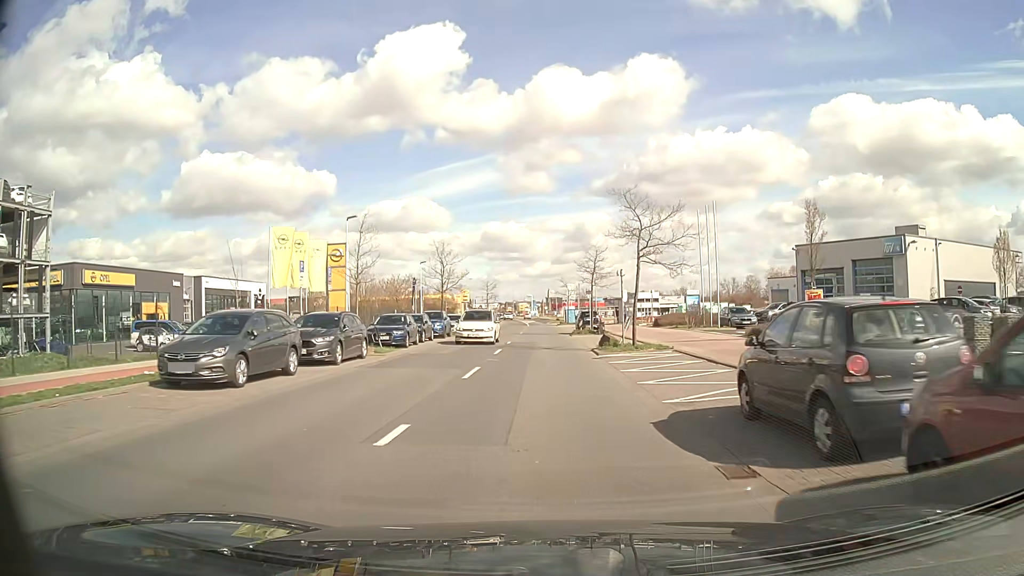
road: tertiary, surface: asphalt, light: Day
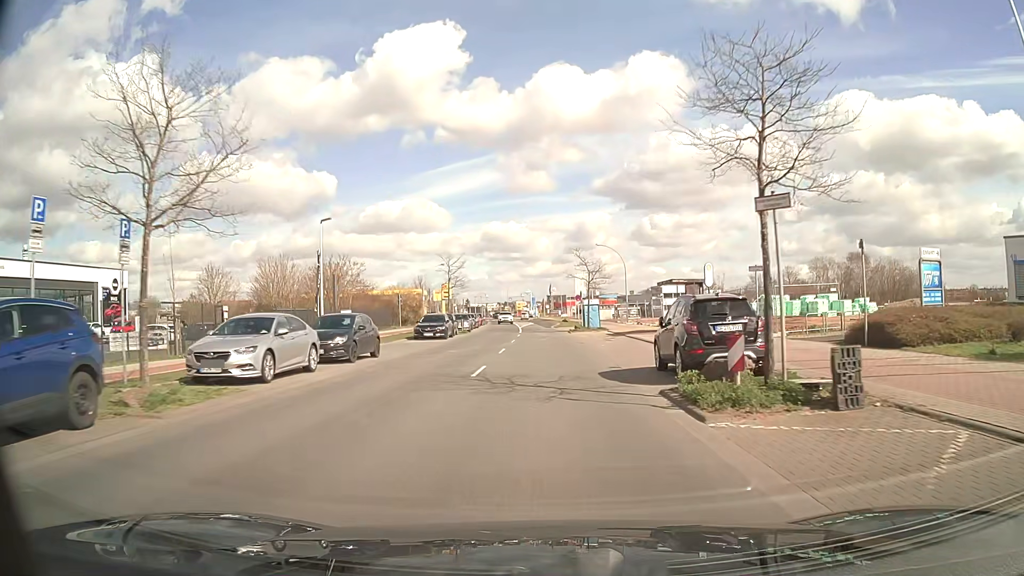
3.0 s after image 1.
(-0.1, +35.5) m; 0°
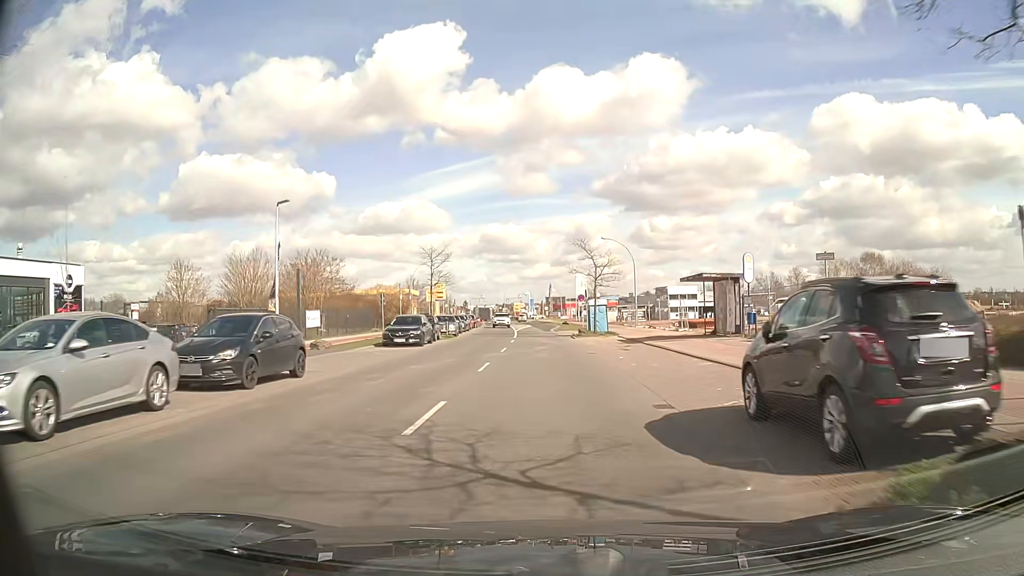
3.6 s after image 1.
(0.0, +7.2) m; 0°
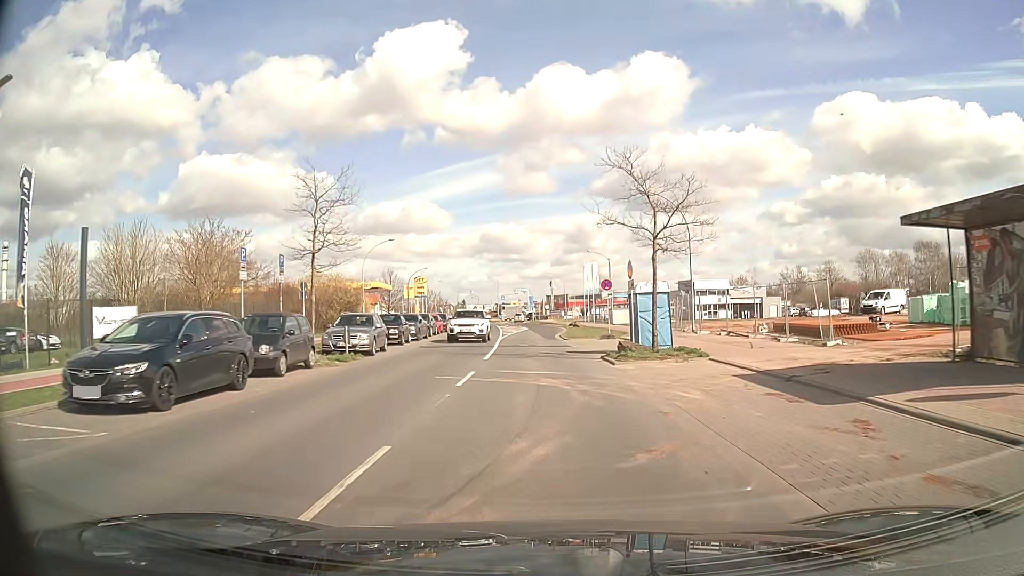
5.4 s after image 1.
(0.0, +21.9) m; 0°
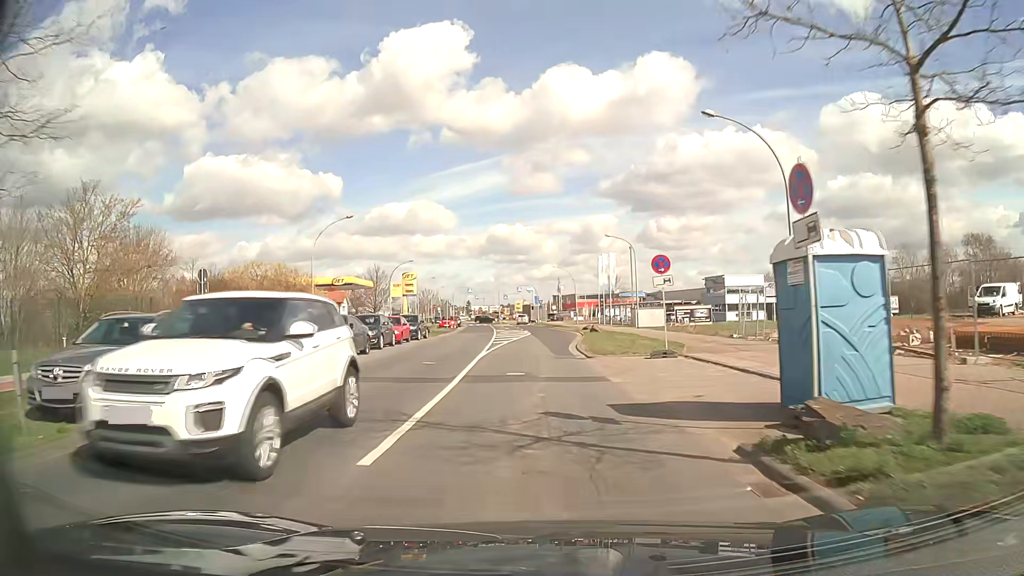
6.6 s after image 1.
(0.0, +14.3) m; -1°
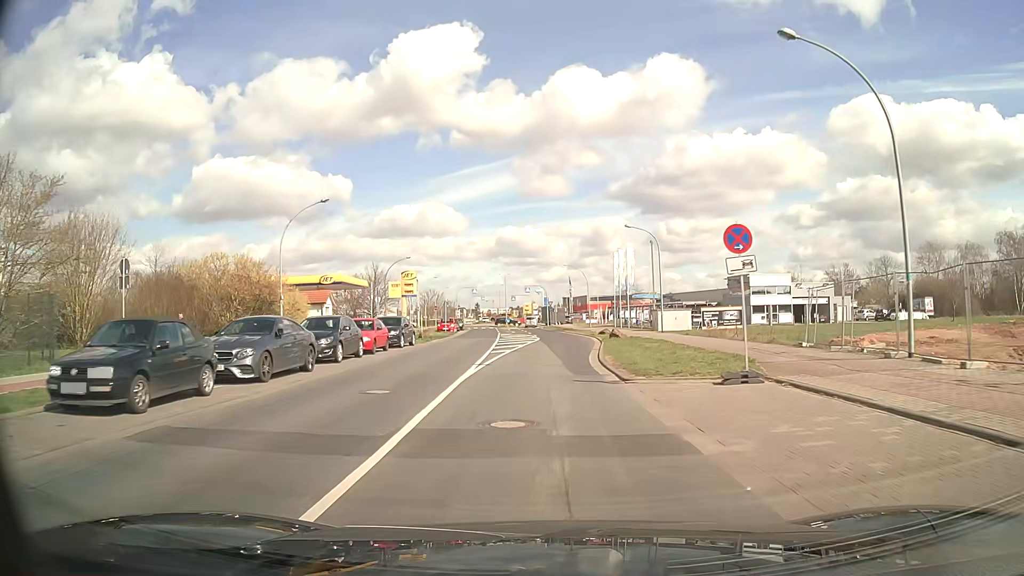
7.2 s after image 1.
(0.0, +7.0) m; 0°
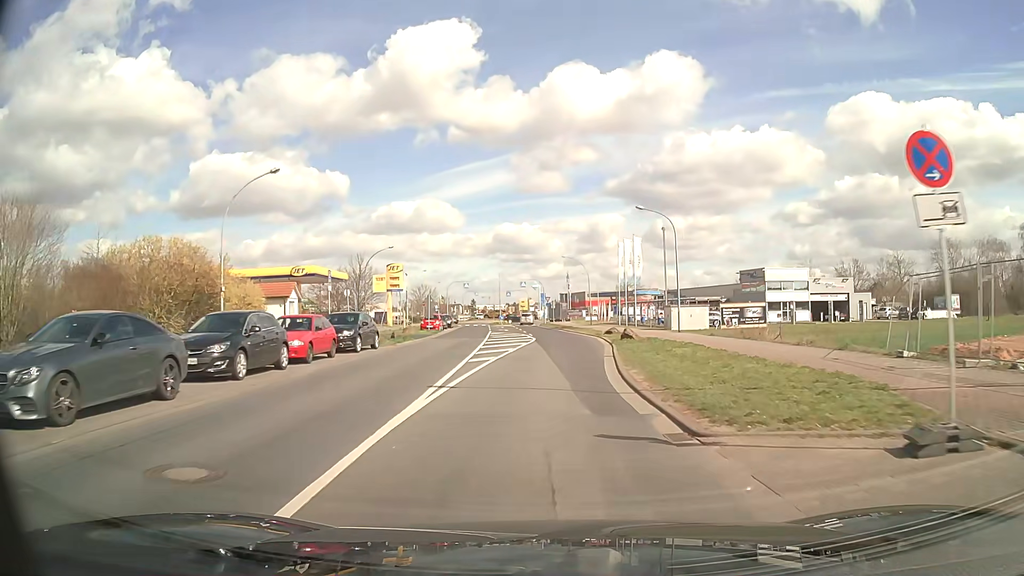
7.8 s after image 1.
(0.0, +7.0) m; 0°
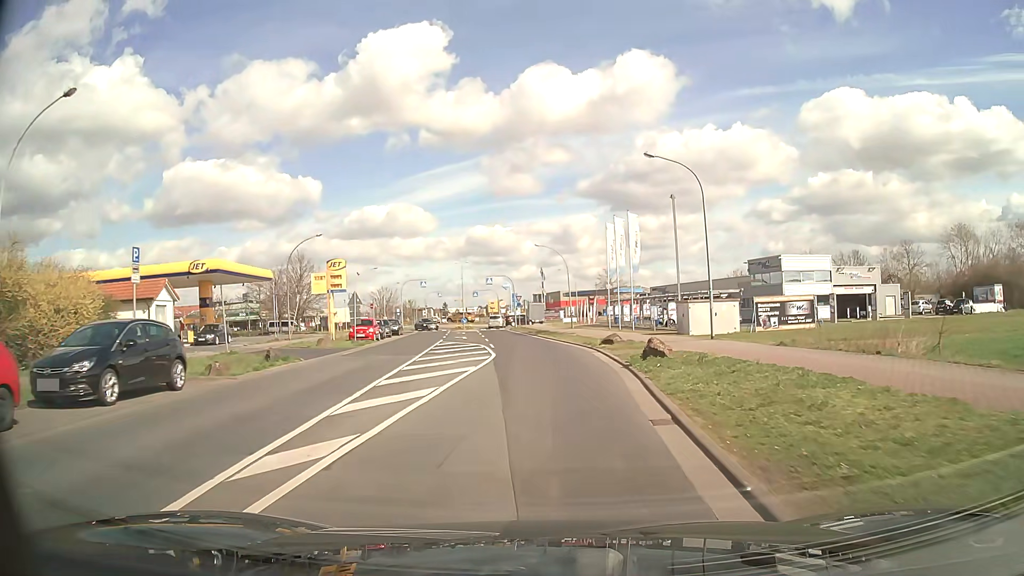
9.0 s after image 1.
(+0.3, +13.7) m; +2°
(0, +10) (0, +20) (-1, +30) (-1, +40) (-2, +50) (-4, +60) (-5, +70) (-6, +80) (-2, +89) (0, +99) m
